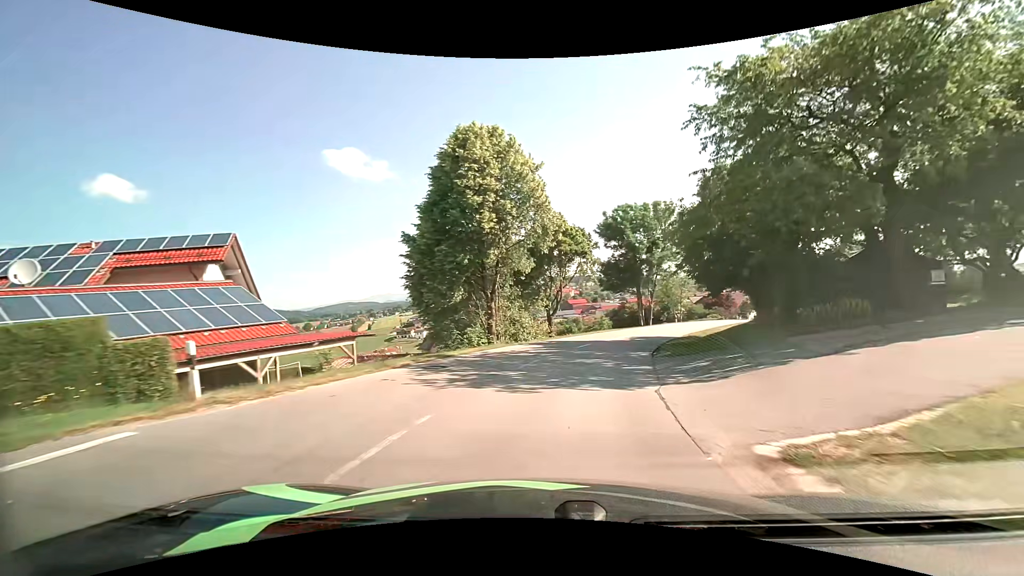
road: tertiary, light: Day
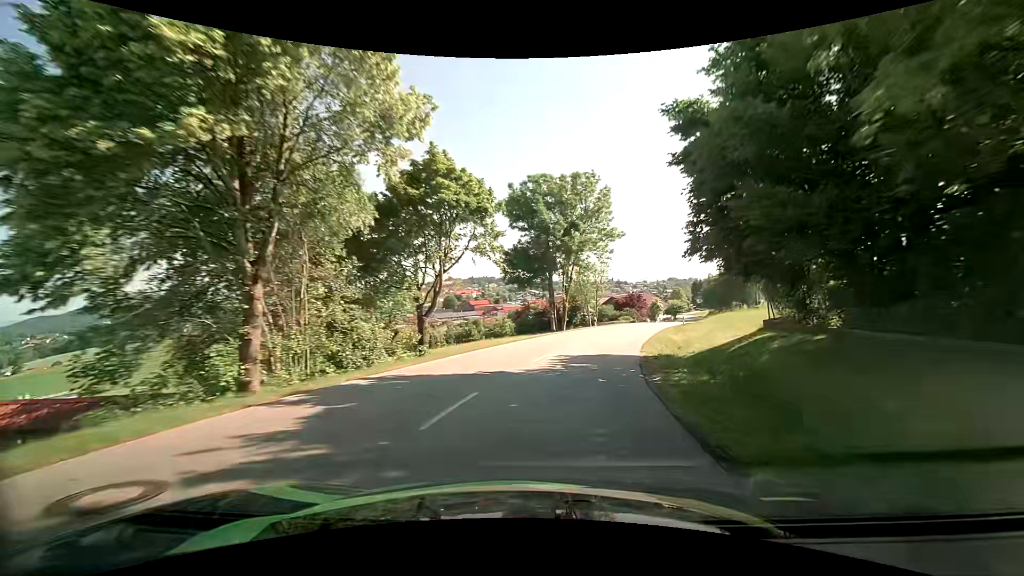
(+1.5, +15.5) m; +11°
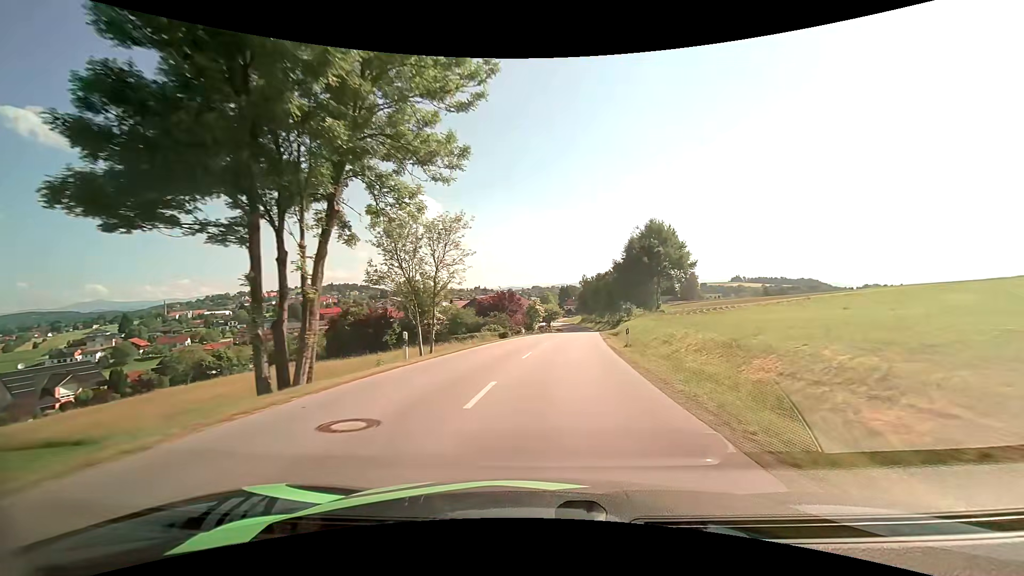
(+5.6, +34.2) m; +16°
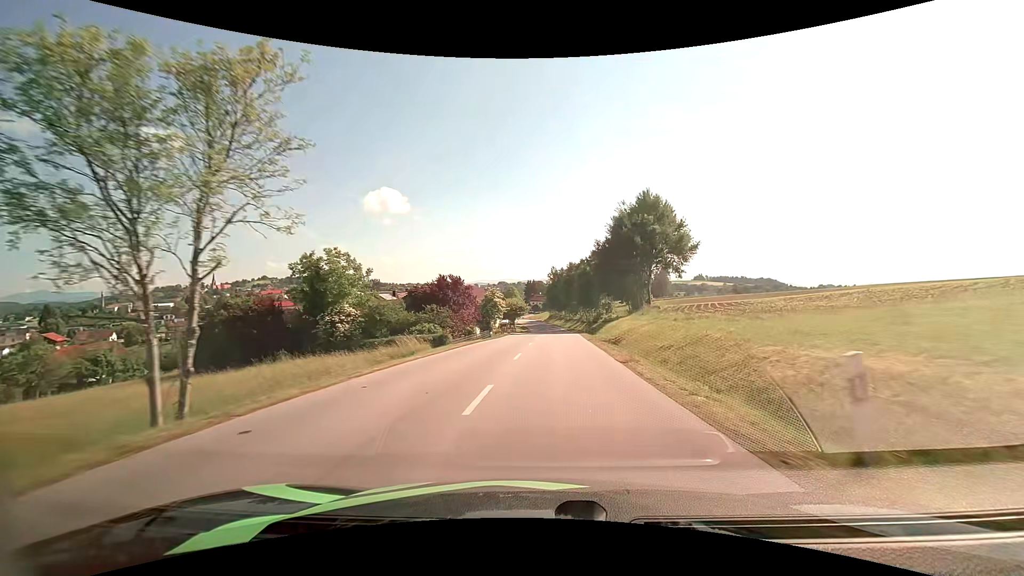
(+0.7, +18.5) m; +3°
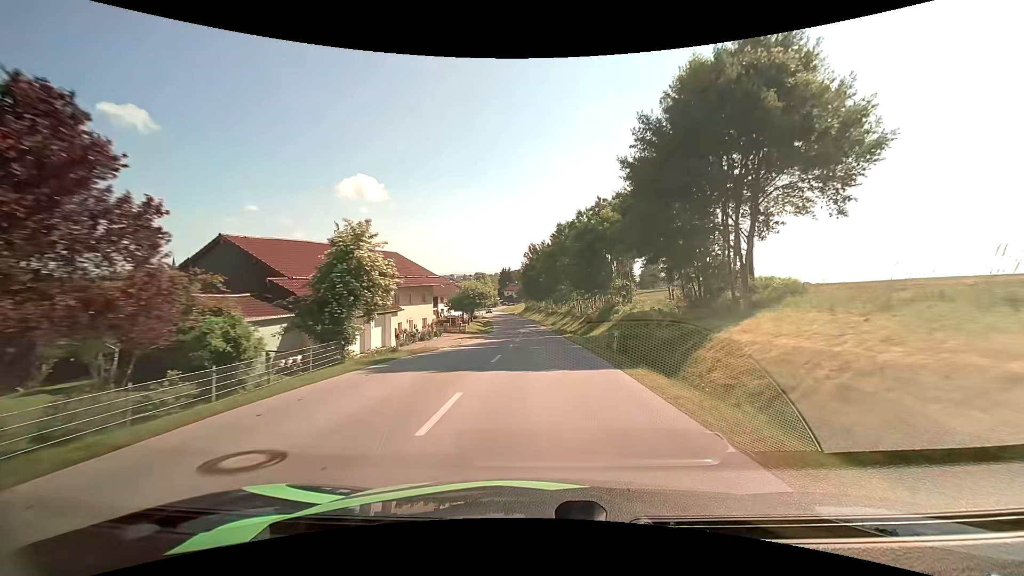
(+1.6, +37.5) m; +3°
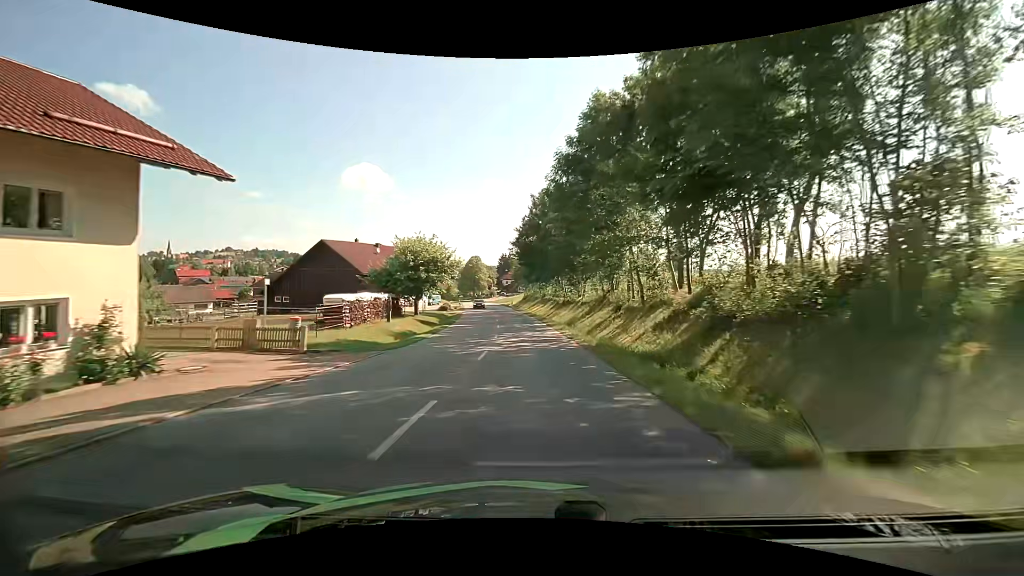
(0.0, +37.5) m; 0°
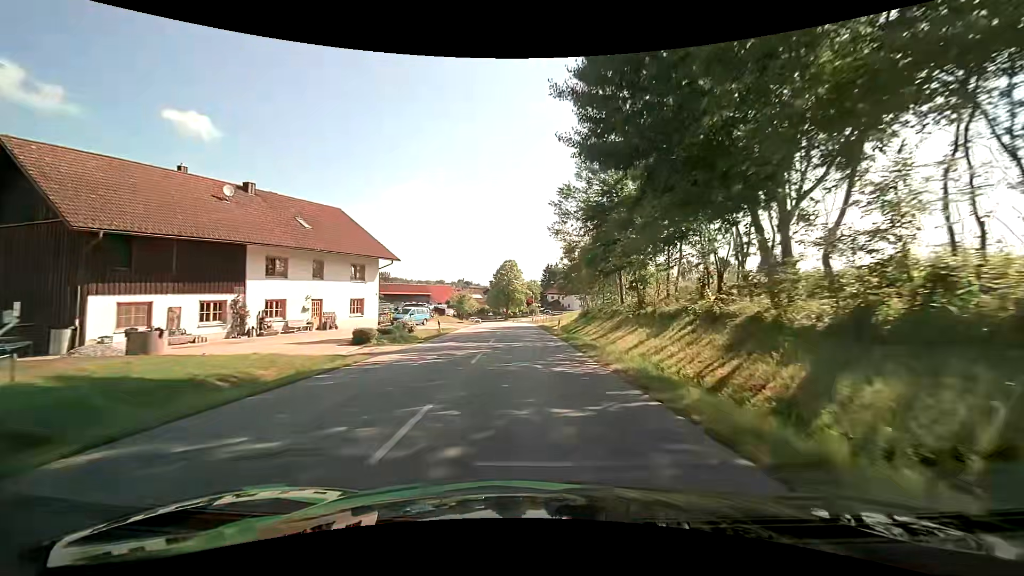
(-2.2, +45.8) m; -6°
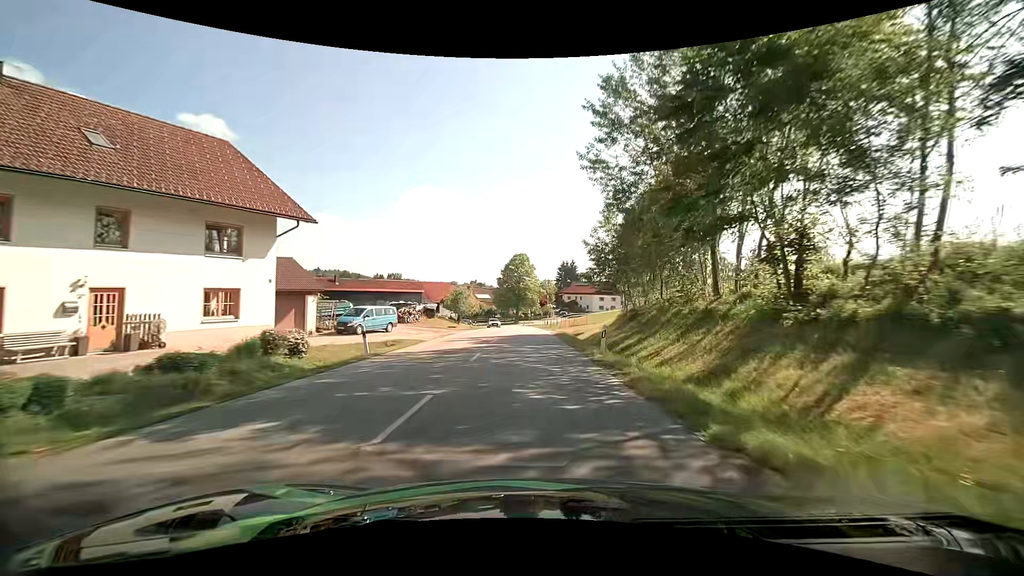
(-0.2, +17.4) m; -1°
(0, +10) (0, +20) (-1, +30) (-1, +40) (-1, +50) (-2, +60) (-2, +70) (-3, +80) (-5, +90) (-8, +99) m
